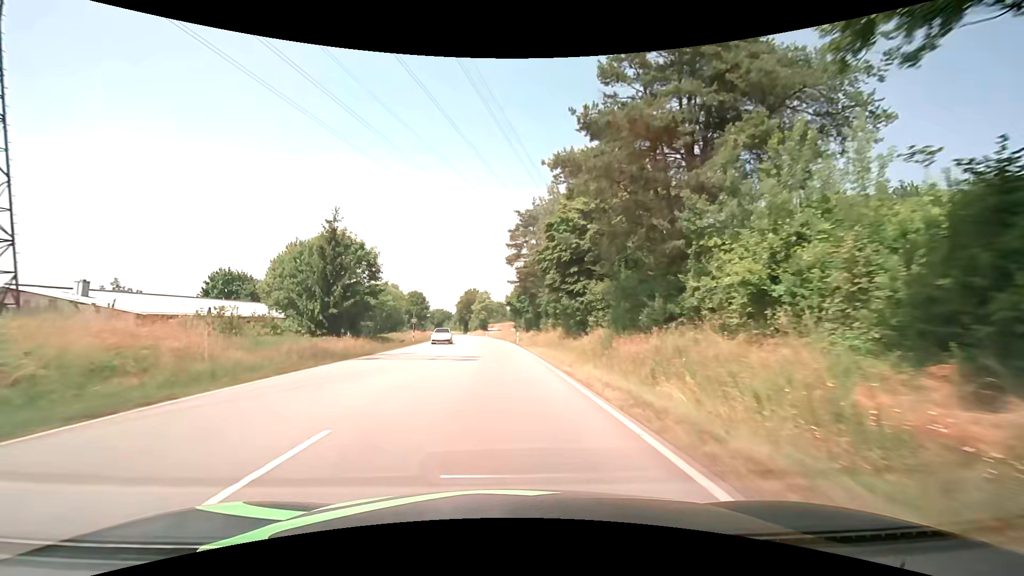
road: primary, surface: asphalt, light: Day
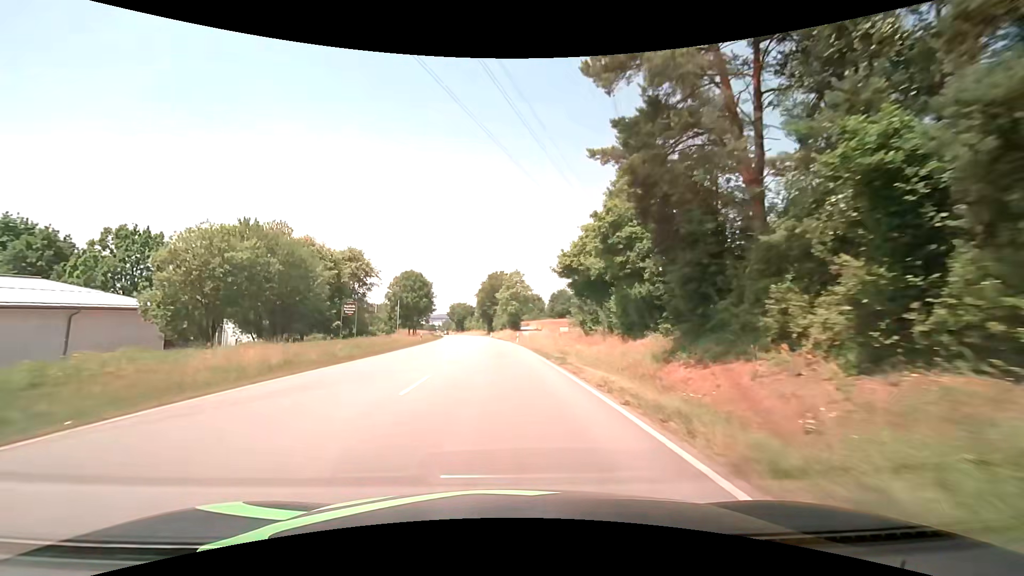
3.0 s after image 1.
(-1.8, +51.0) m; -4°
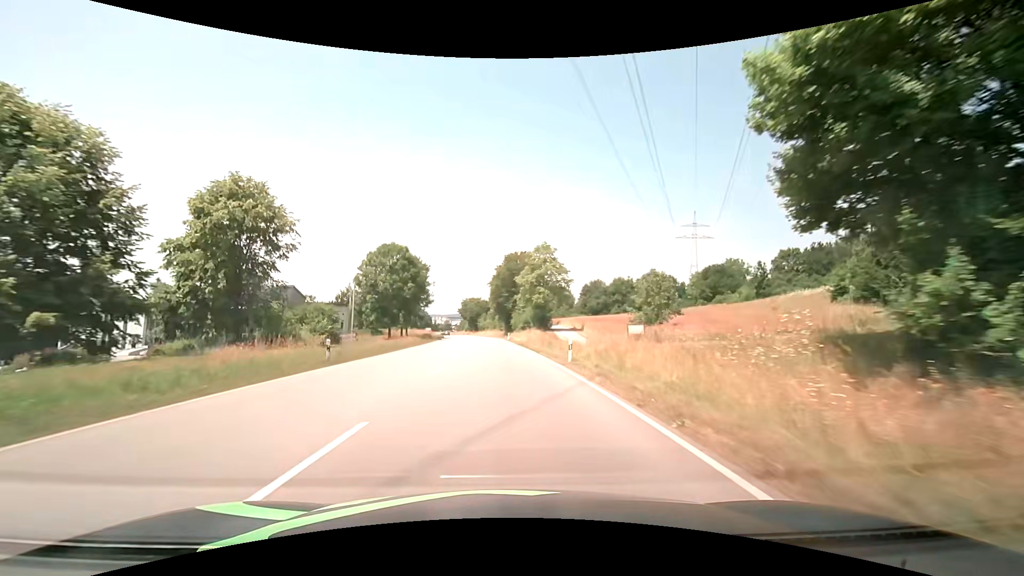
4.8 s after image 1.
(-0.7, +31.2) m; -2°
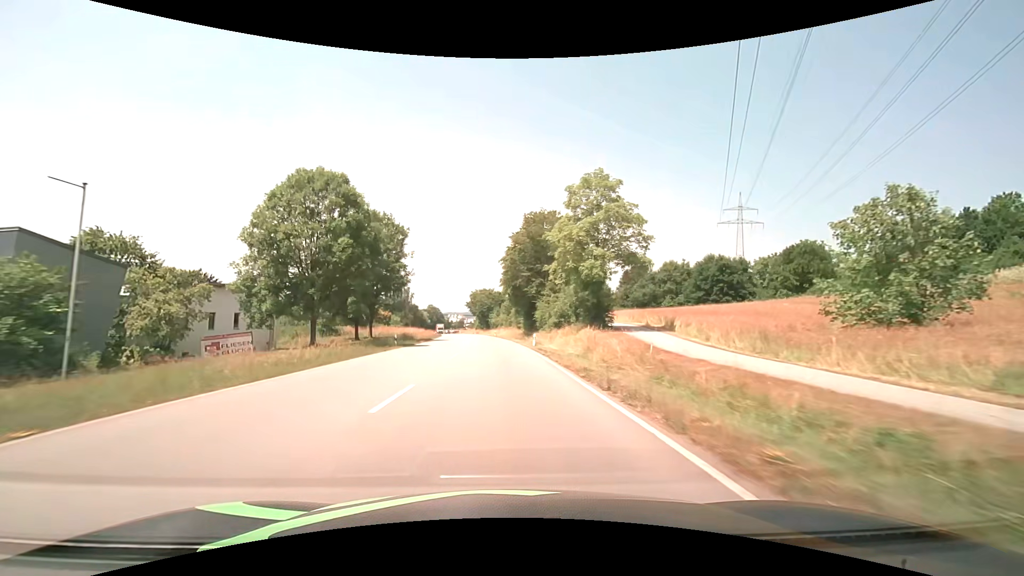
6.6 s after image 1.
(-0.6, +31.3) m; -2°
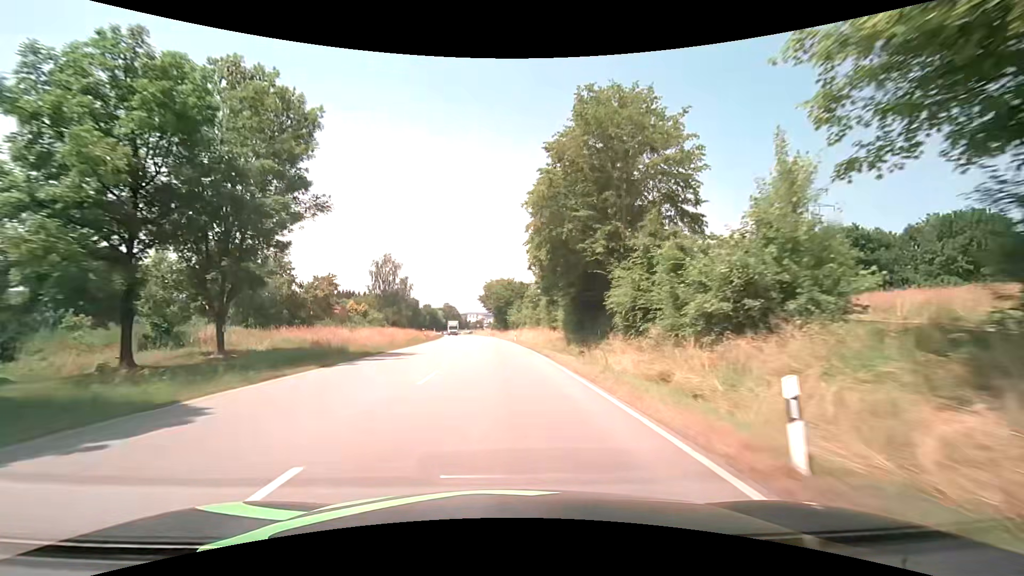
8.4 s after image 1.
(-0.7, +31.6) m; -2°
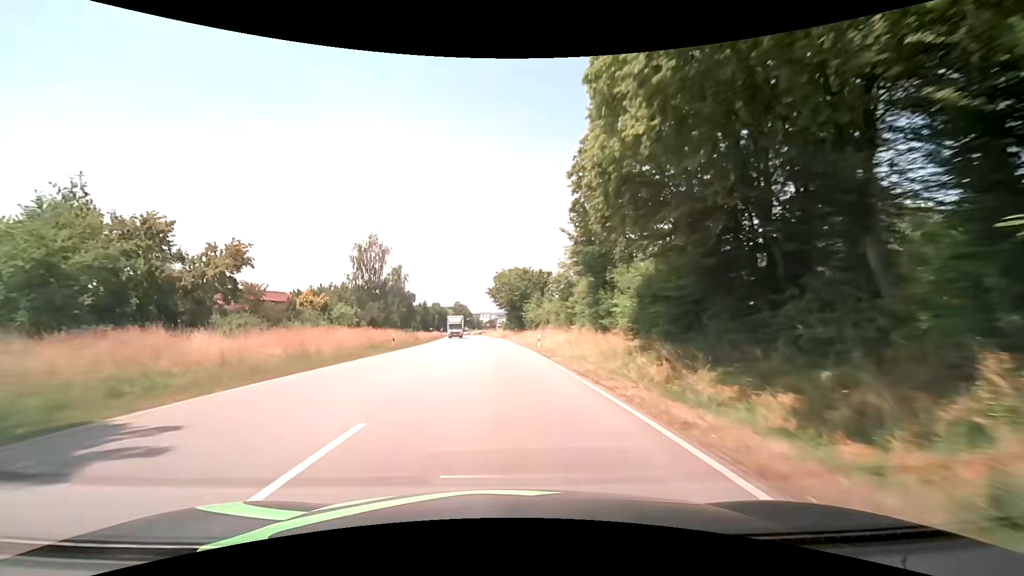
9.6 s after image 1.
(-0.3, +21.1) m; -1°
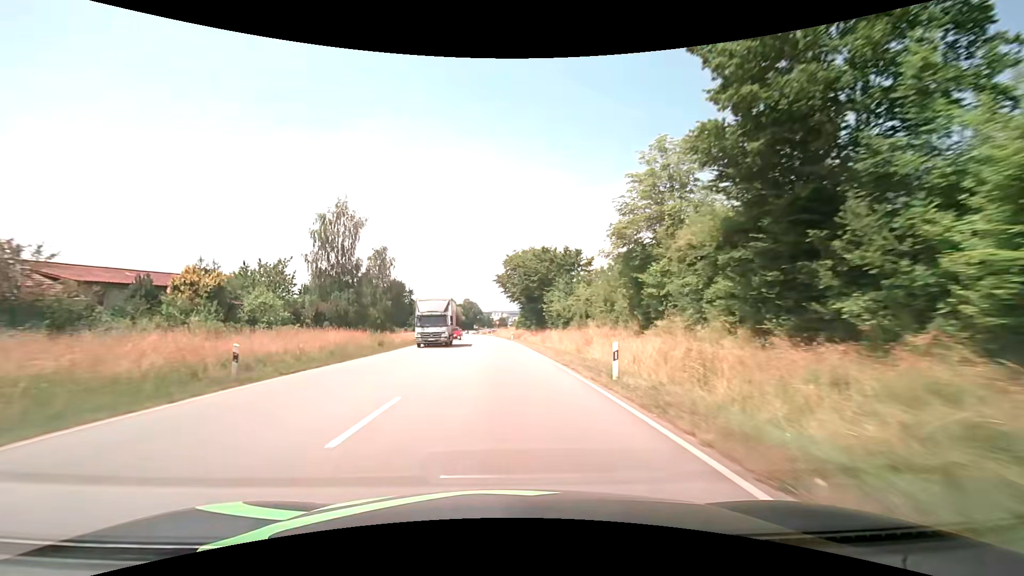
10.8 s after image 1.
(-0.3, +21.2) m; -2°
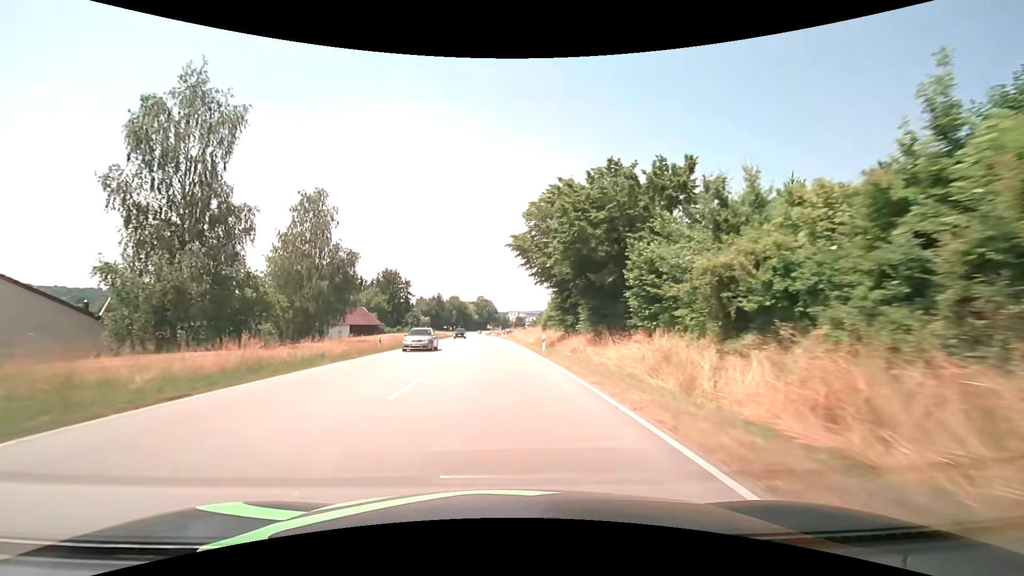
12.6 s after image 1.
(-0.5, +32.1) m; -2°
(0, +10) (0, +20) (-1, +30) (-1, +40) (-1, +50) (-2, +60) (-2, +70) (-3, +80) (-4, +90) (-4, +100) m
